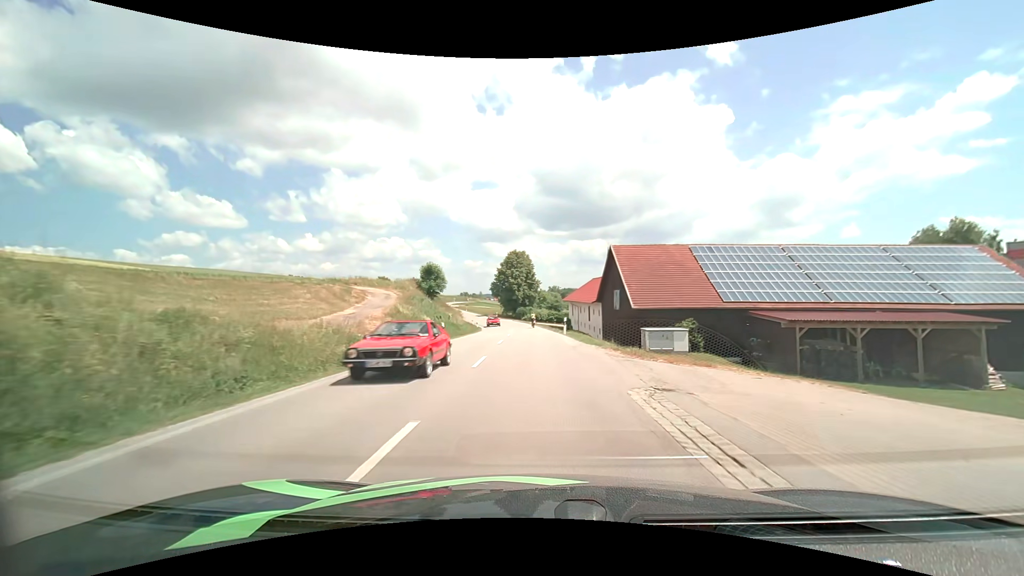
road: secondary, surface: asphalt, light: Day
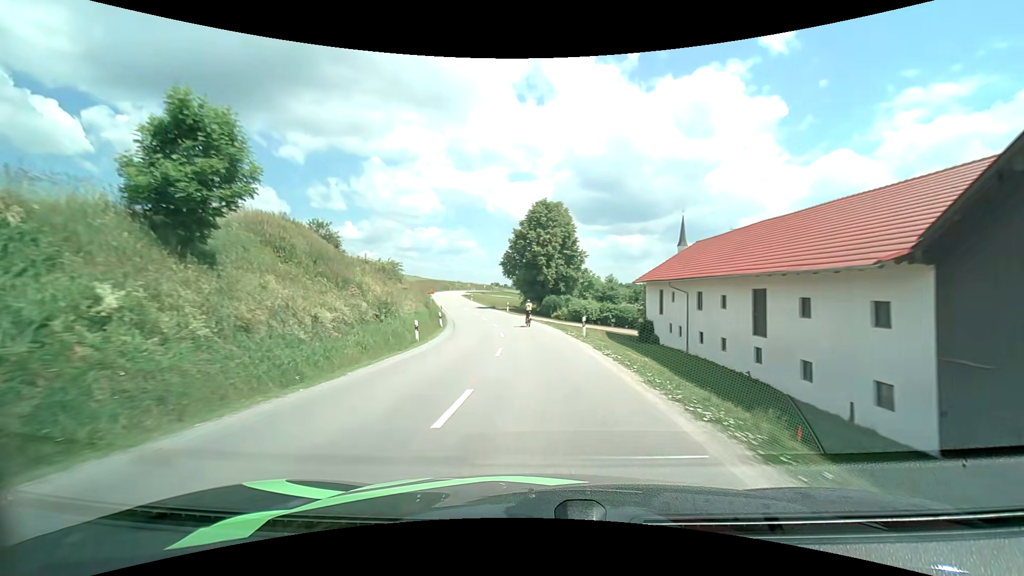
(-0.9, +42.8) m; -4°
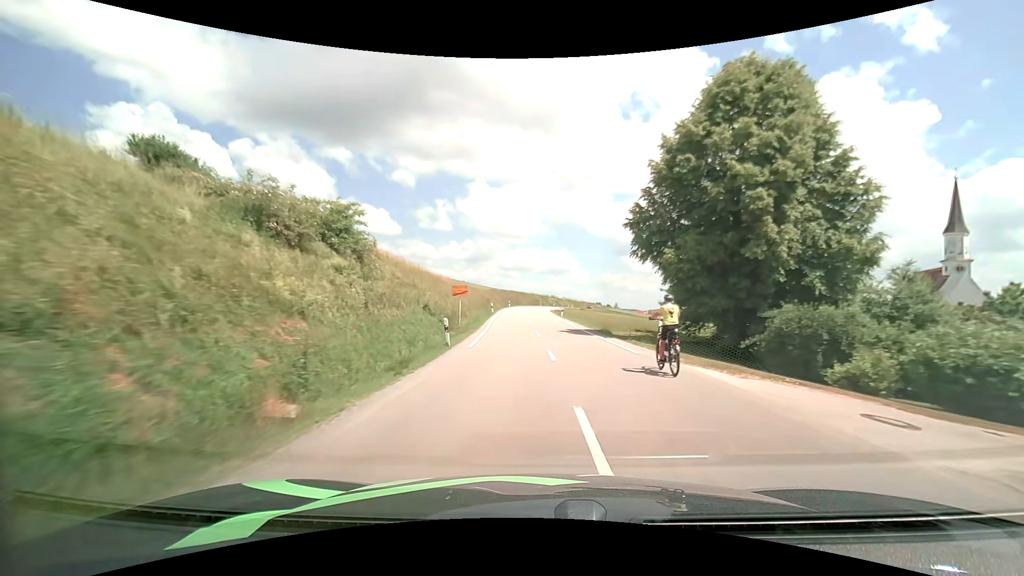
(-3.9, +37.7) m; -12°
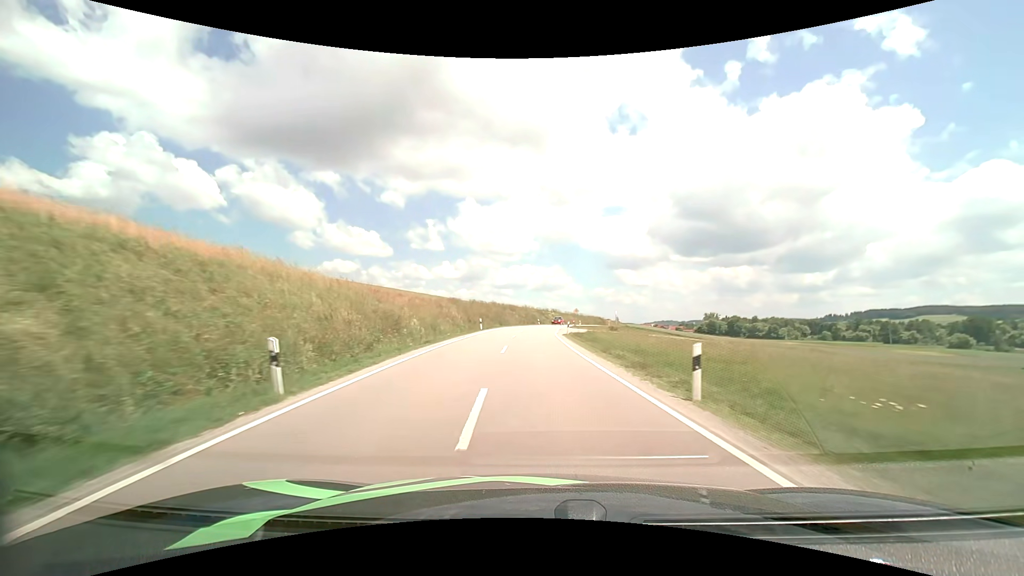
(-0.3, +41.8) m; +1°
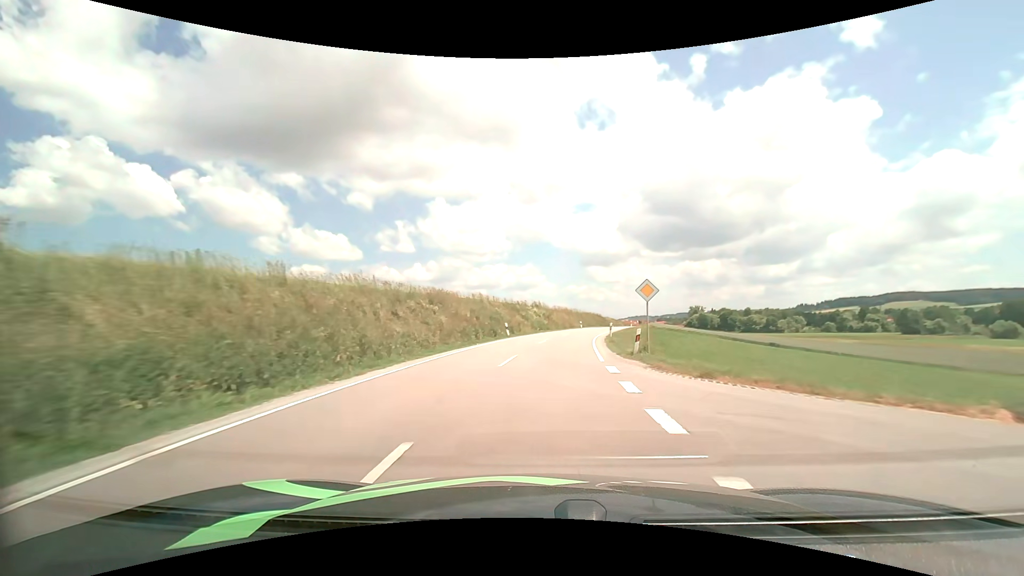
(+0.3, +51.9) m; +3°
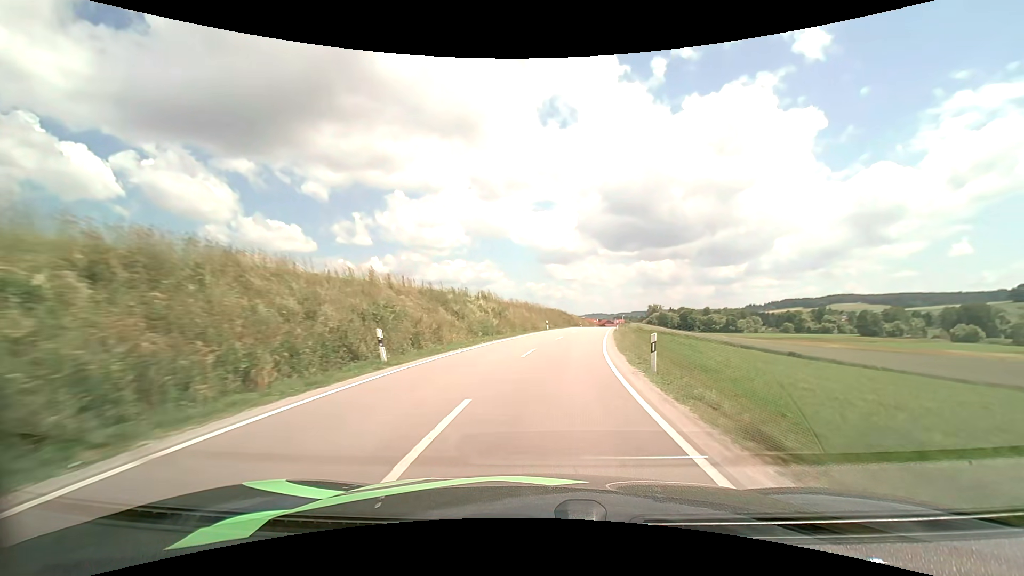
(+0.8, +21.4) m; +5°
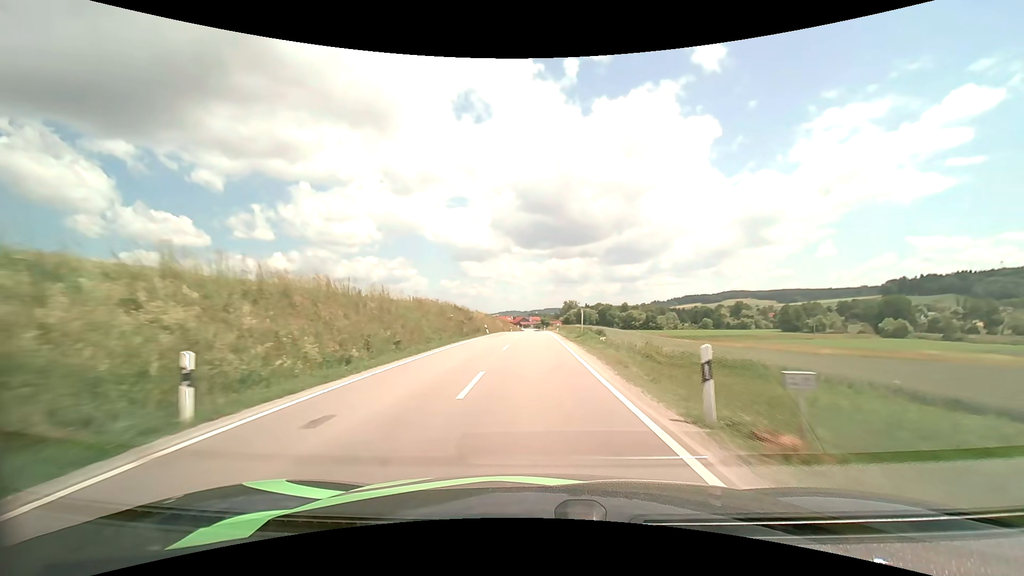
(+4.4, +44.1) m; +10°
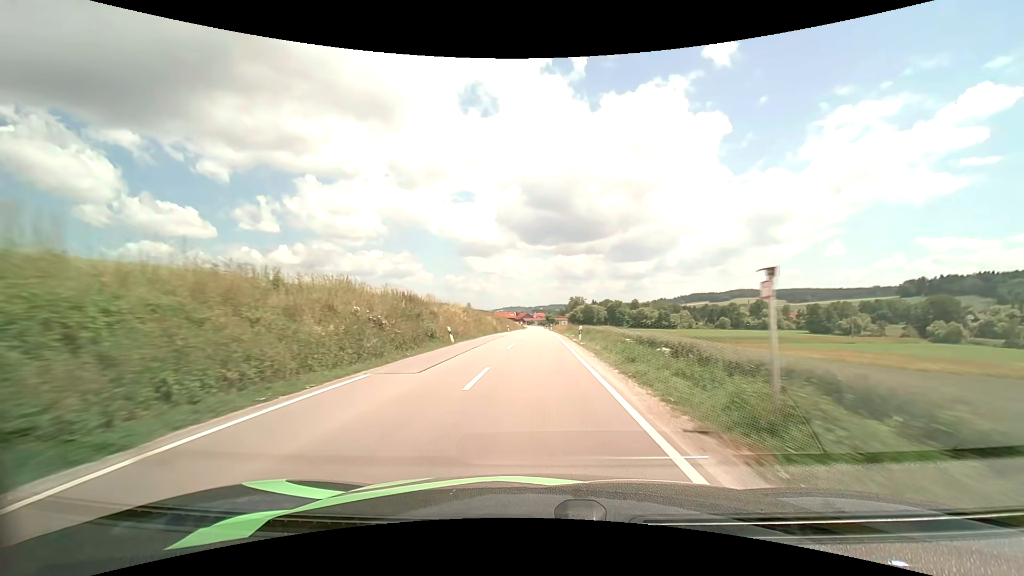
(-0.1, +23.2) m; -1°
(0, +10) (0, +20) (0, +30) (0, +40) (0, +50) (0, +60) (0, +70) (0, +80) (0, +90) (0, +100) m
